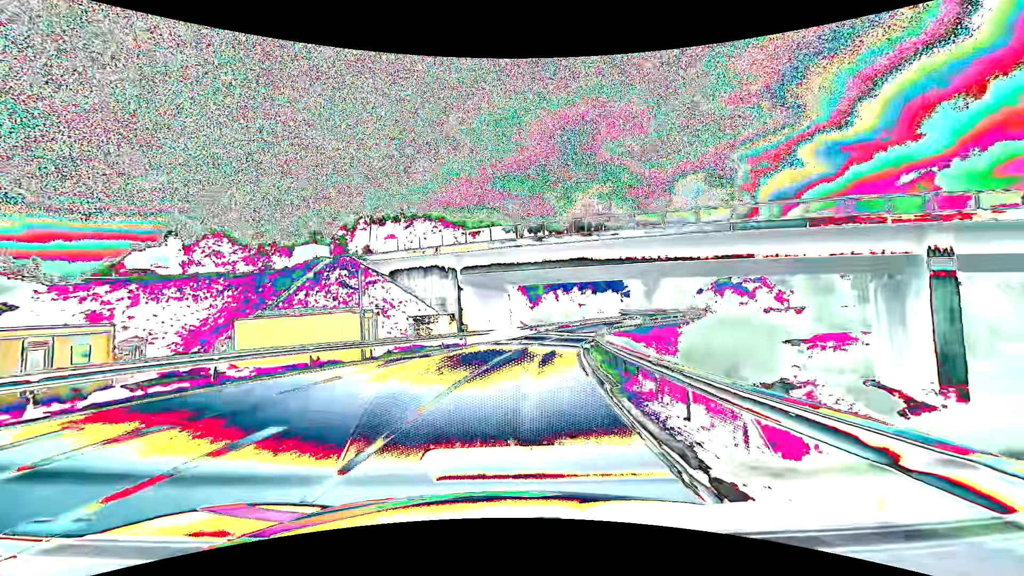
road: secondary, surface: asphalt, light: Day
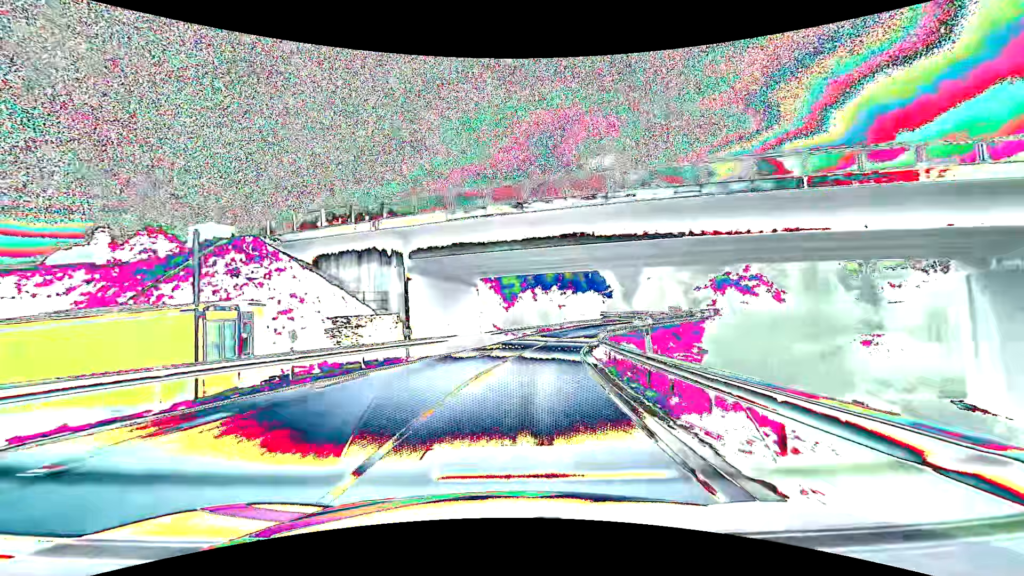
(+0.3, +10.7) m; +3°
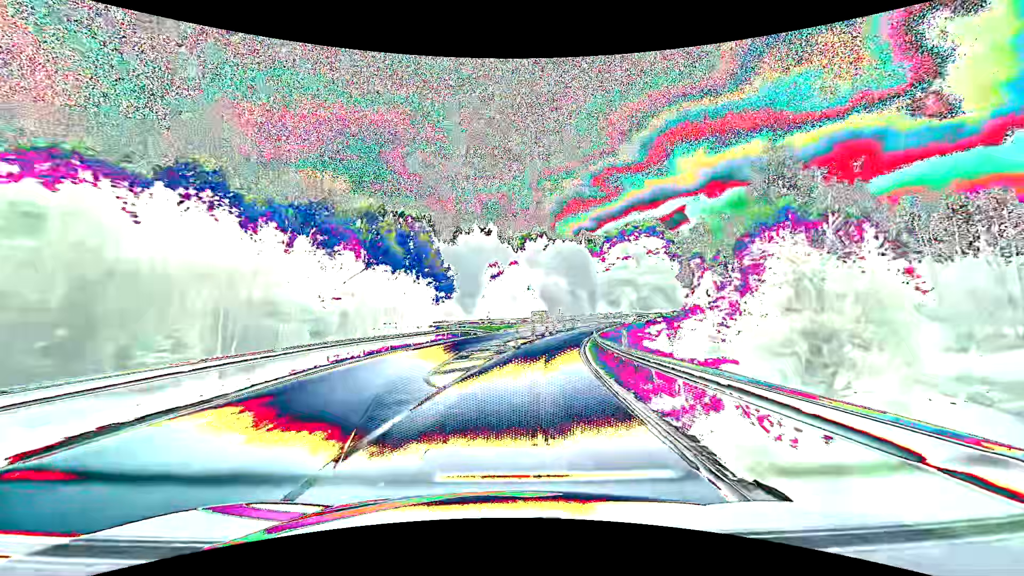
(+8.6, +52.5) m; +20°
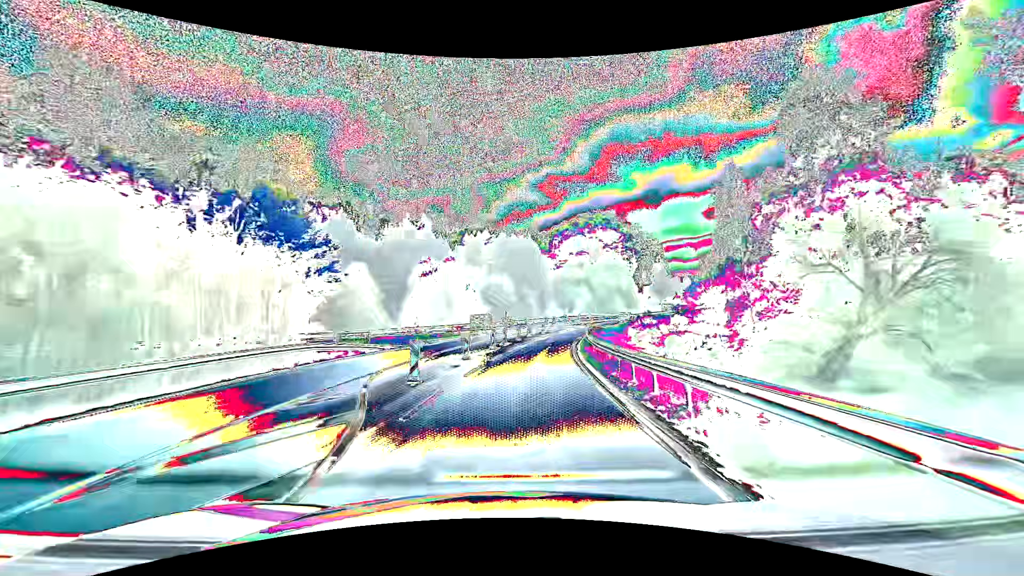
(+1.3, +21.3) m; +7°
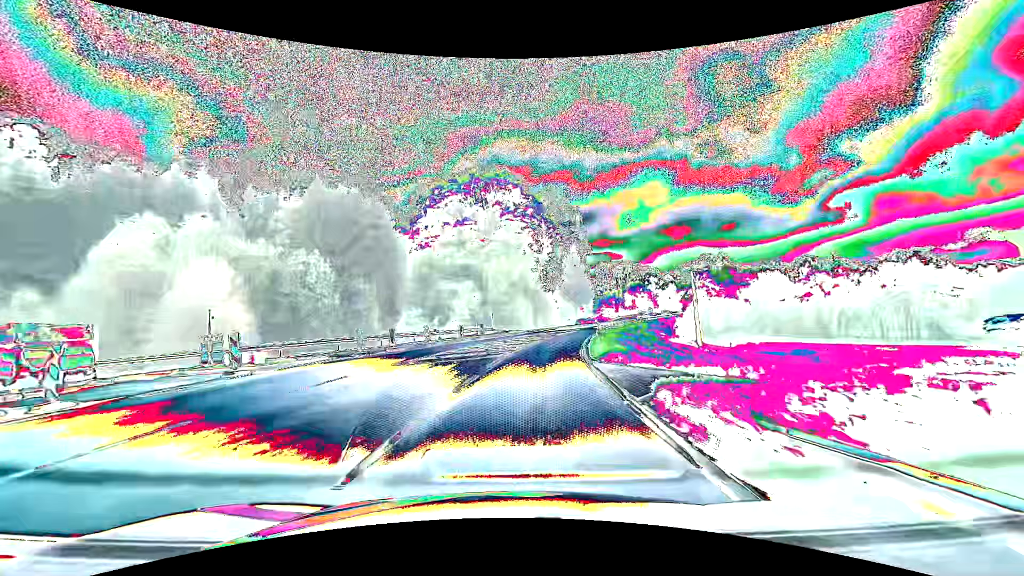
(+6.6, +52.6) m; +14°
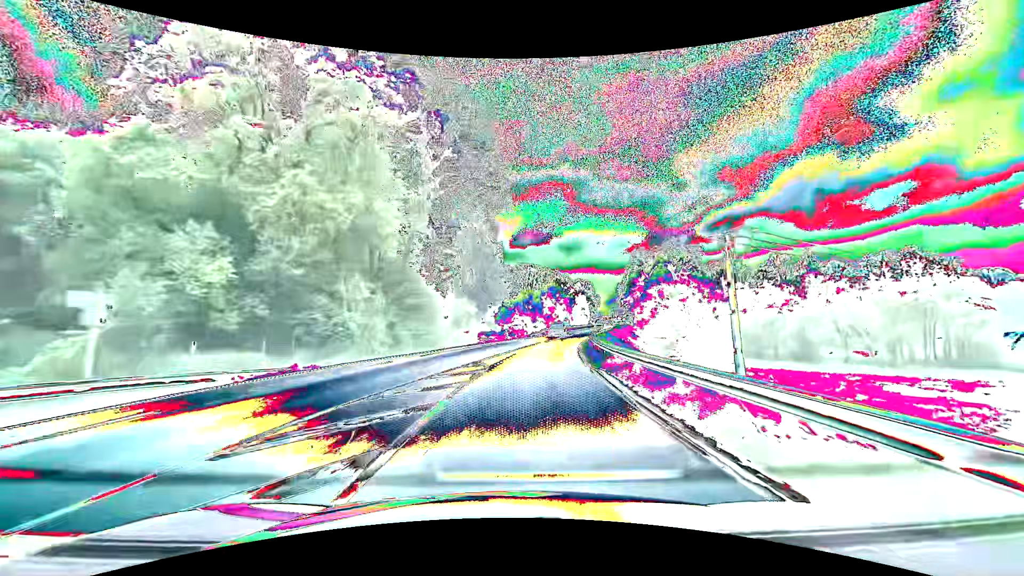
(+4.3, +41.9) m; +12°
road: tertiary
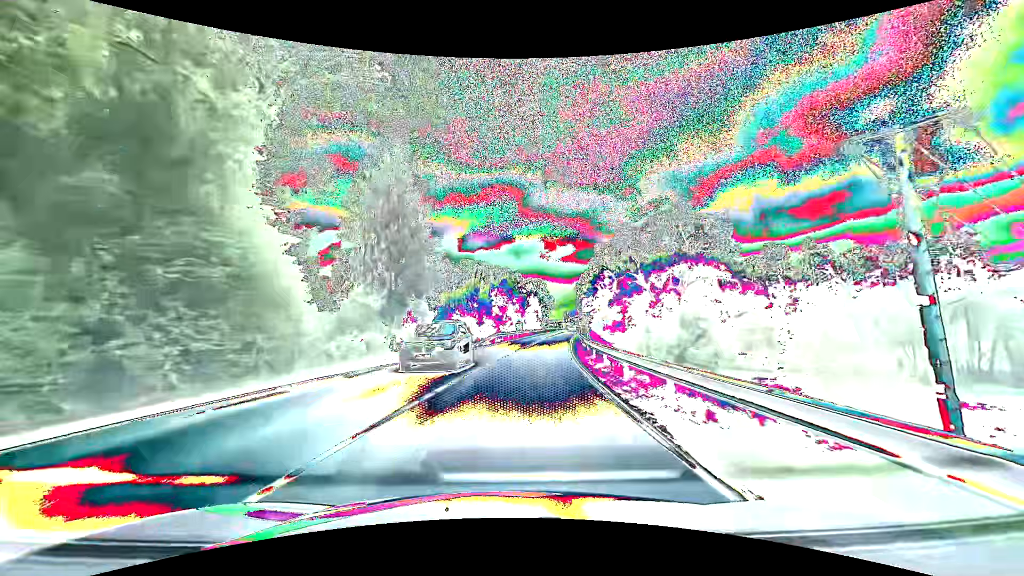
(+1.2, +21.1) m; +6°
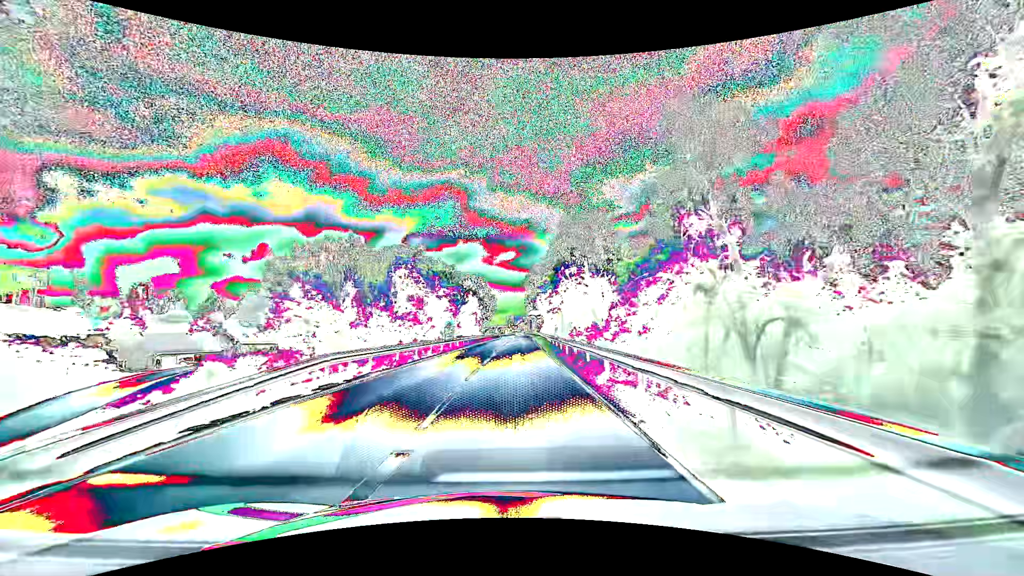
(+2.1, +31.7) m; +7°
(0, +10) (0, +20) (+1, +30) (+1, +40) (+1, +50) (+2, +60) (+2, +70) (+2, +80) (+3, +90) (+3, +100) m
